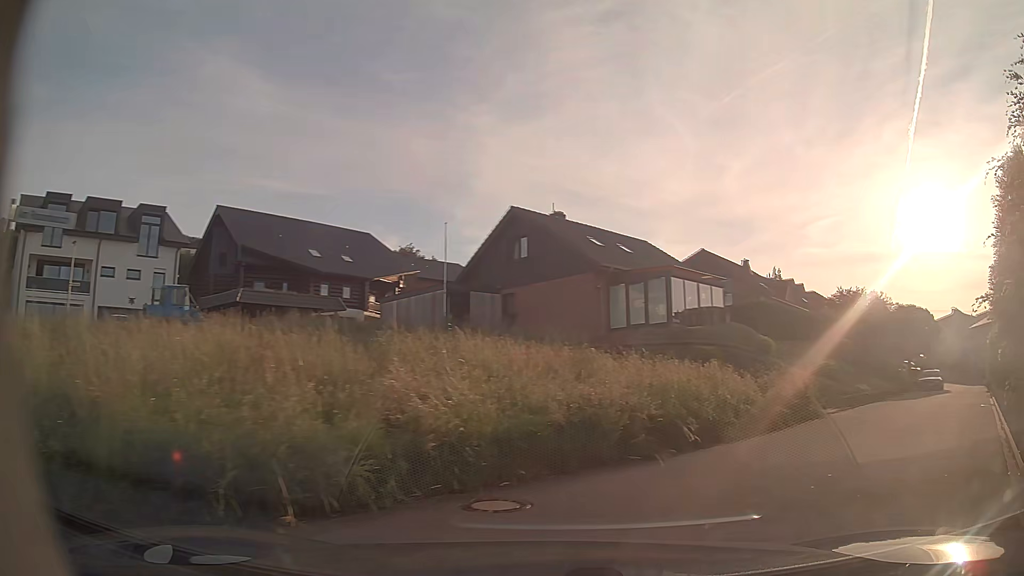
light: Day
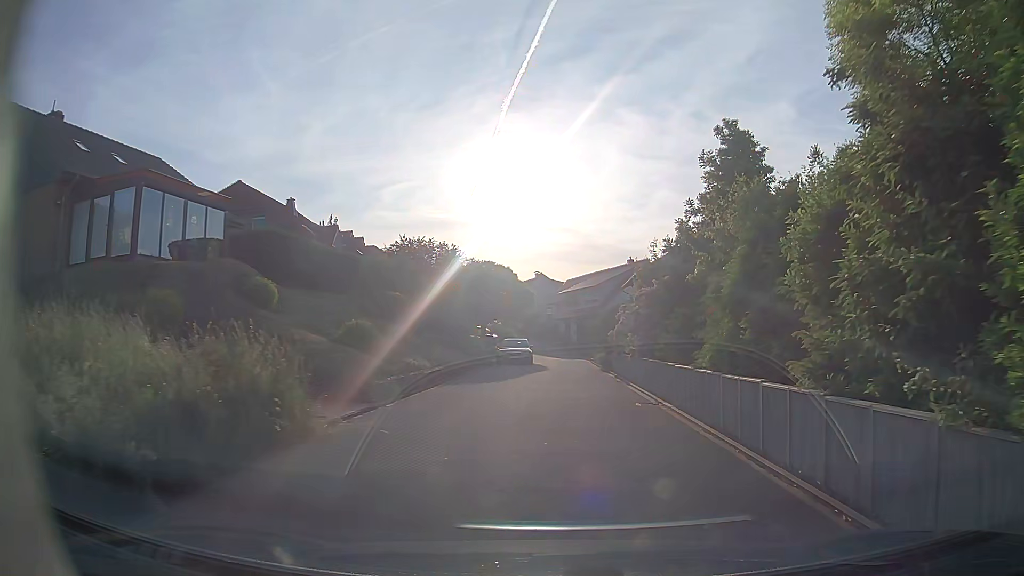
(+3.8, +9.9) m; +36°
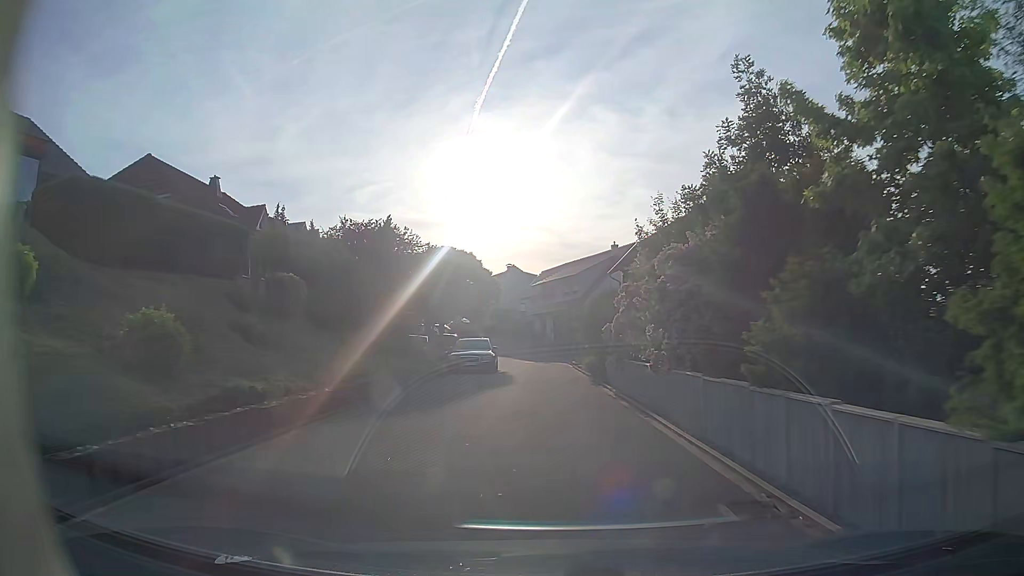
(+0.4, +9.3) m; +3°
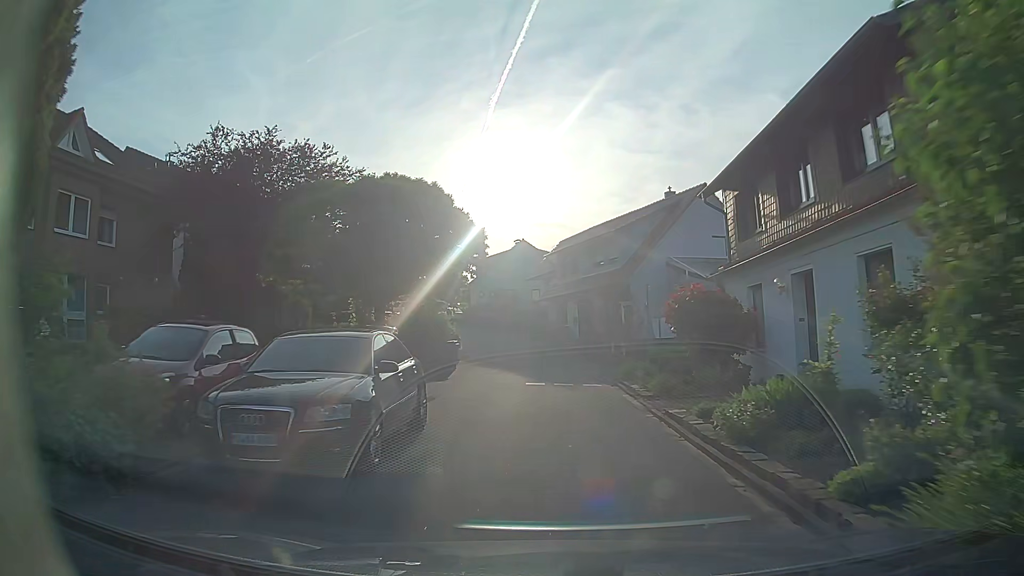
(-0.2, +20.5) m; -2°
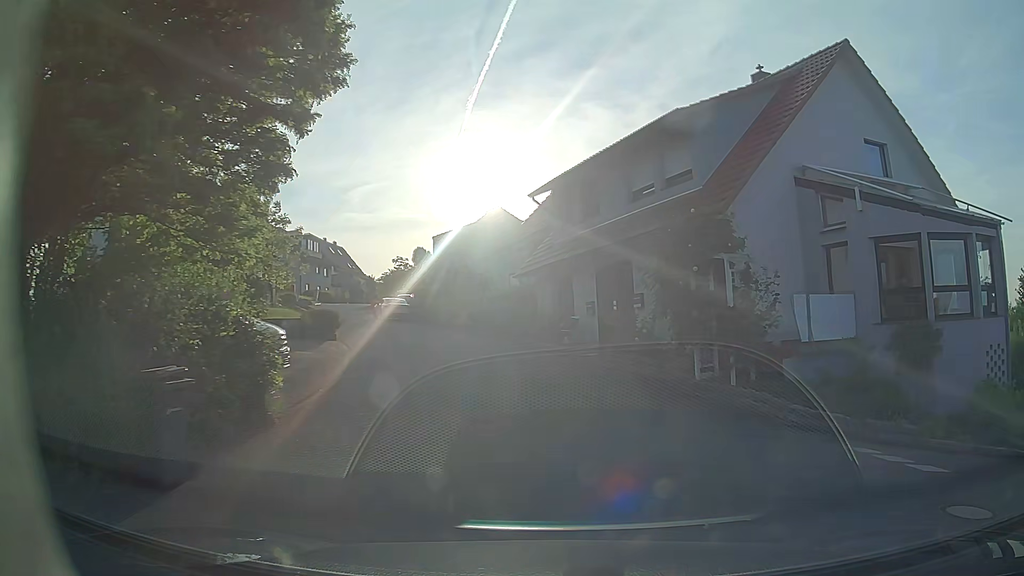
(-0.3, +18.3) m; +1°
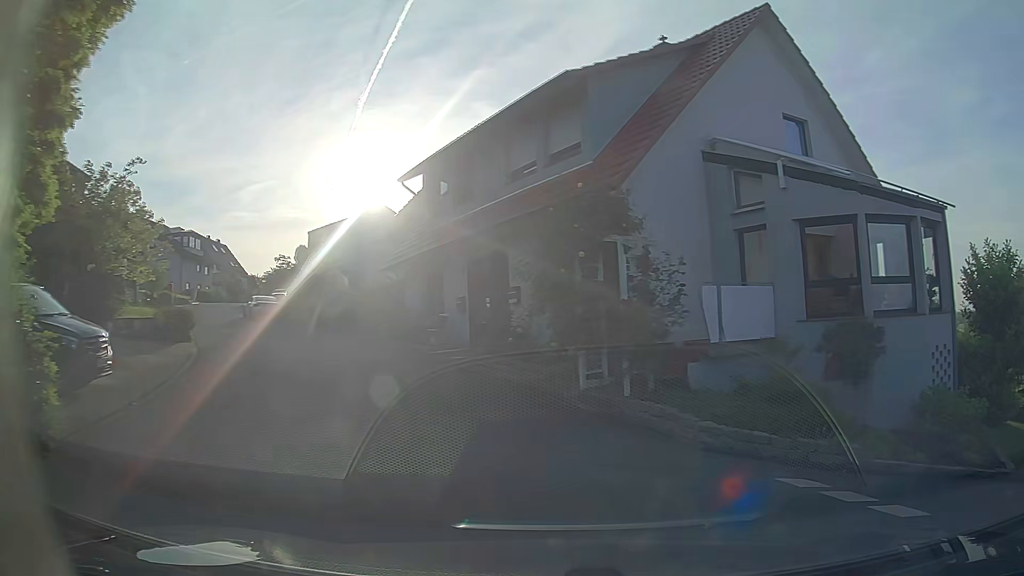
(+0.1, +2.3) m; +8°
